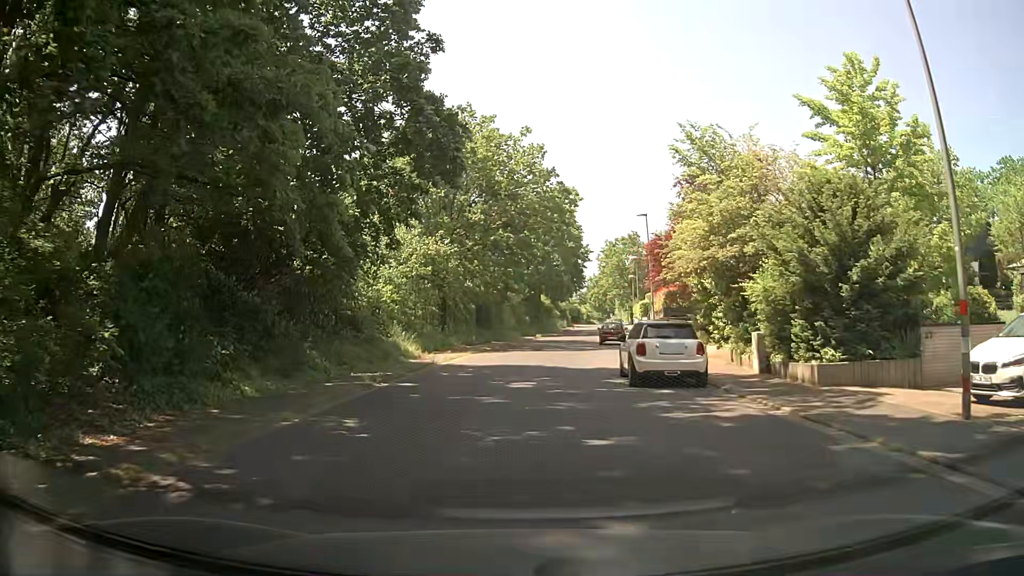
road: residential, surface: asphalt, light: Day
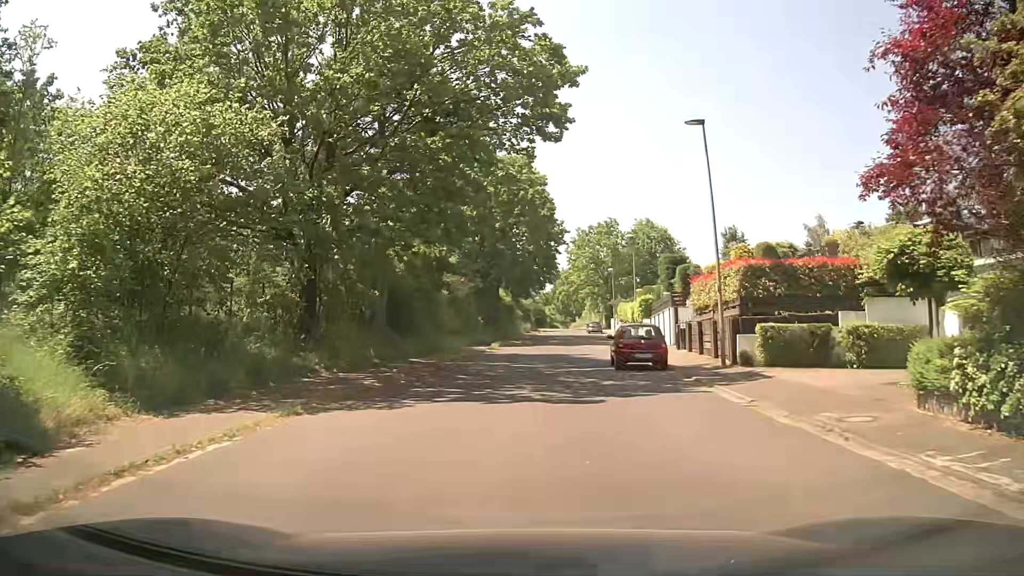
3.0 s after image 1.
(+0.5, +20.7) m; +3°
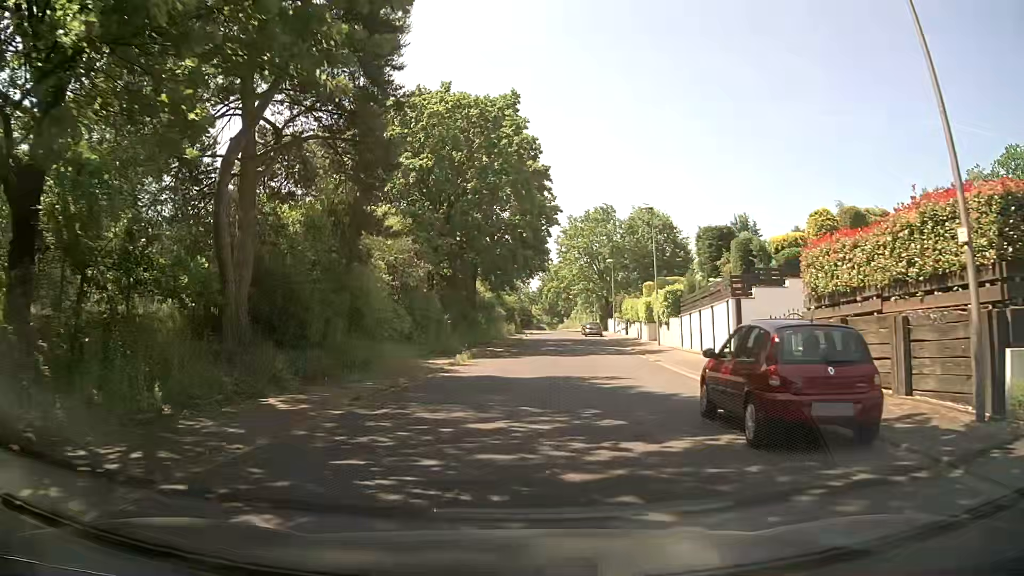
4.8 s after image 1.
(+0.3, +13.5) m; +3°
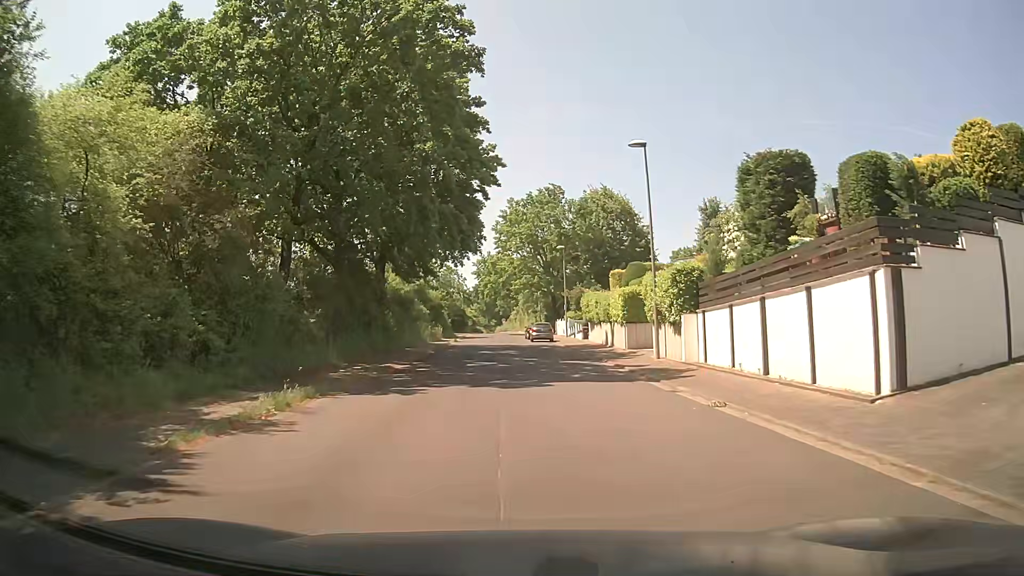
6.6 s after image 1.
(+0.5, +14.6) m; +5°
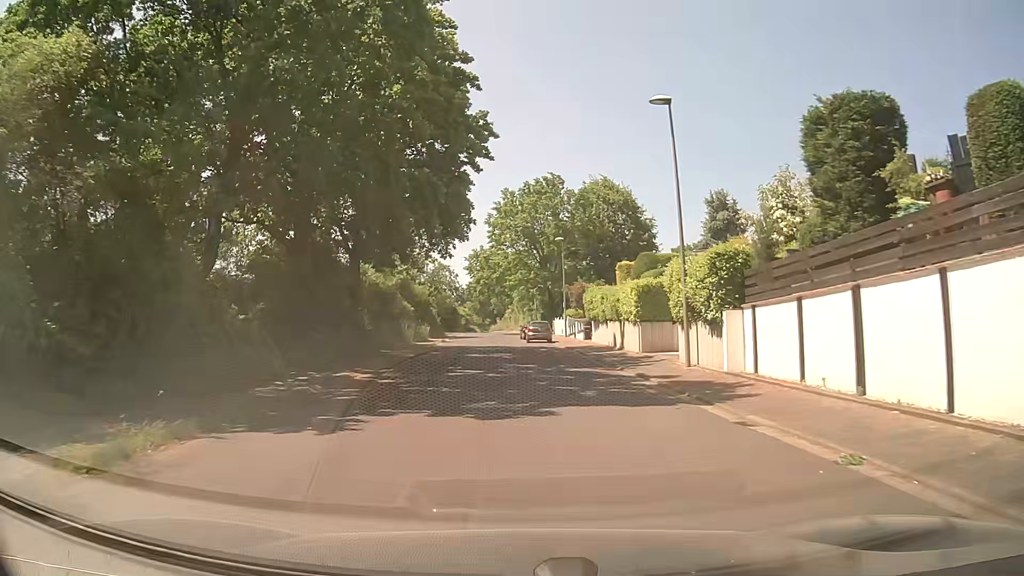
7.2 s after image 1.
(-0.1, +5.1) m; 0°
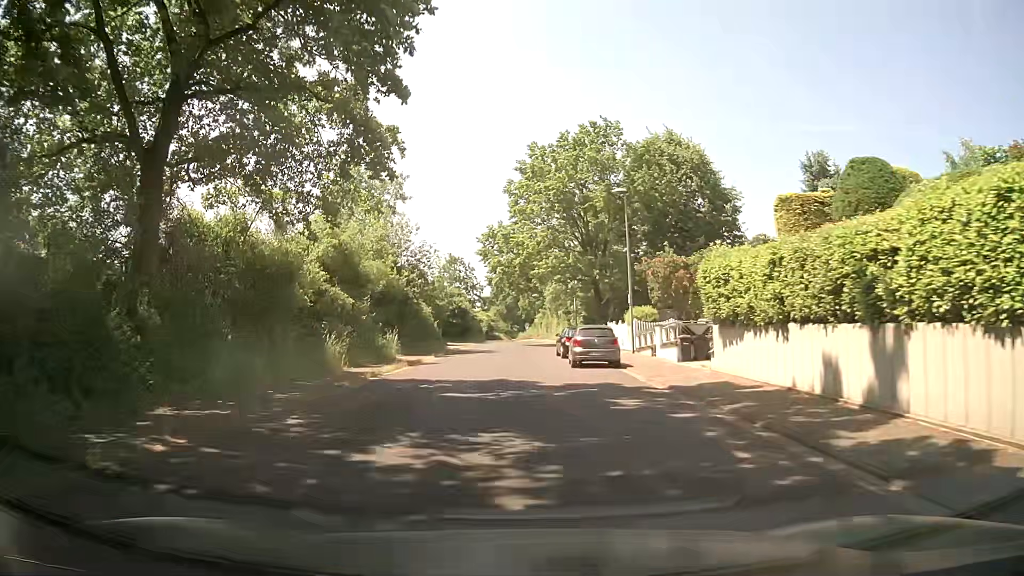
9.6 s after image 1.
(0.0, +22.0) m; -2°
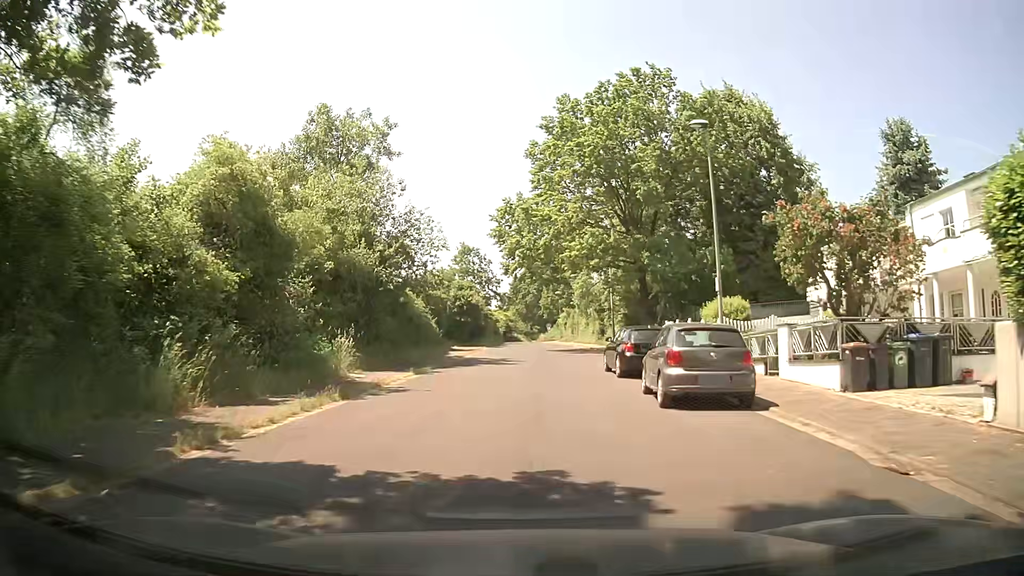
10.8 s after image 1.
(-0.3, +11.6) m; -2°
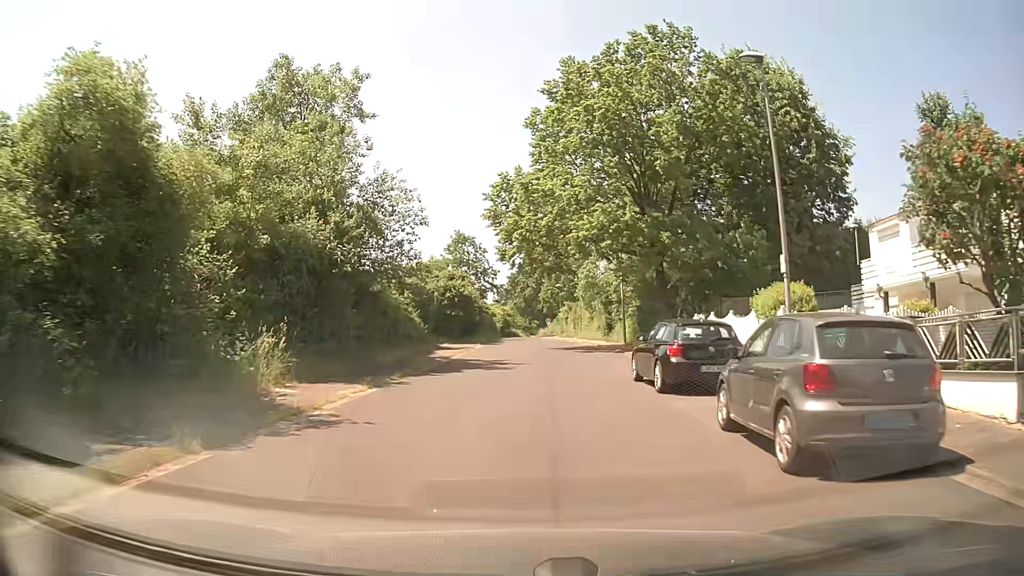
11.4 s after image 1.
(0.0, +5.6) m; -1°
(0, +10) (+1, +20) (+1, +30) (+2, +40) (+2, +50) (+2, +60) (+2, +70) (+2, +80) (+2, +90) (+2, +100) m
